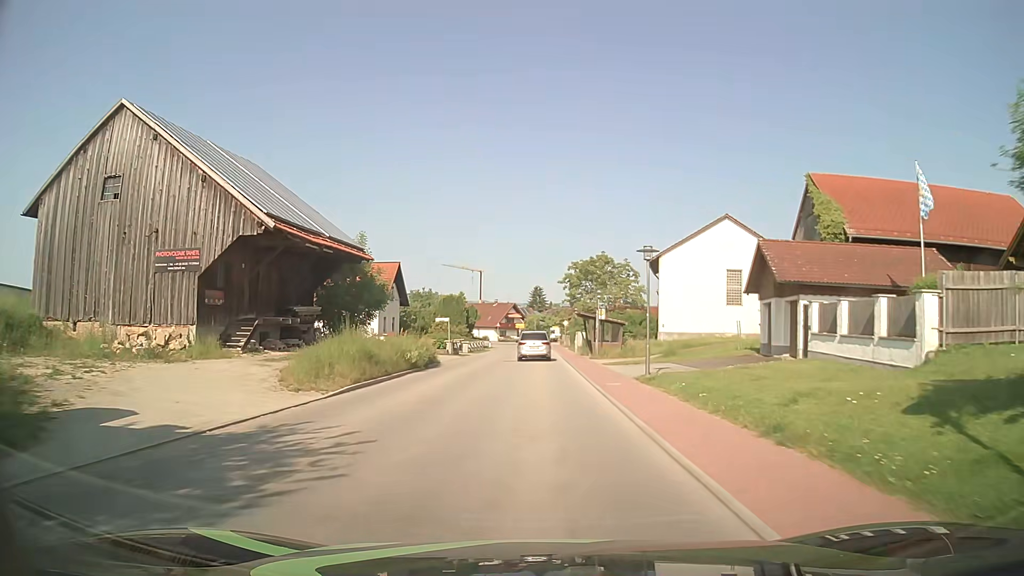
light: Day
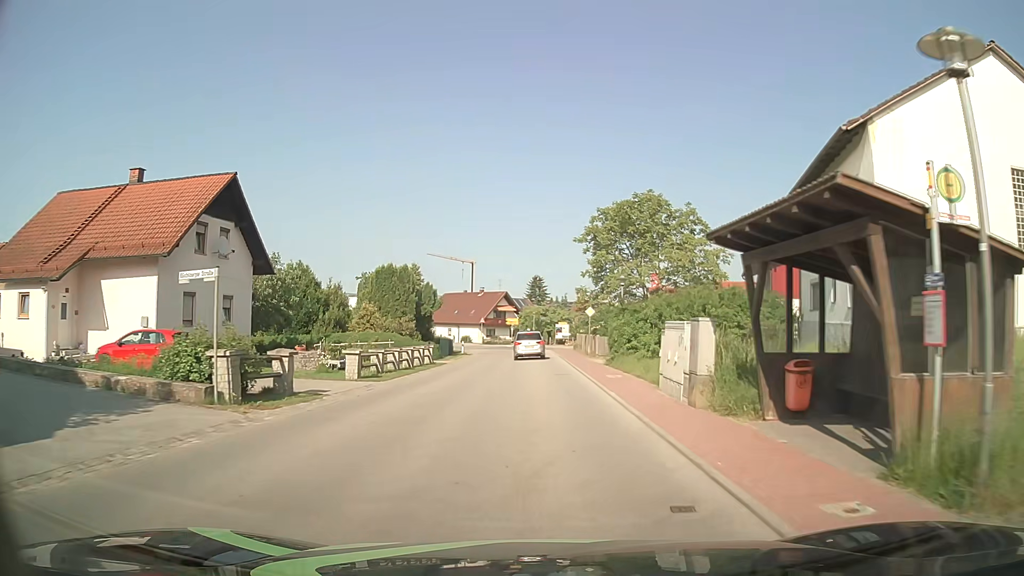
(+0.1, +33.4) m; 0°
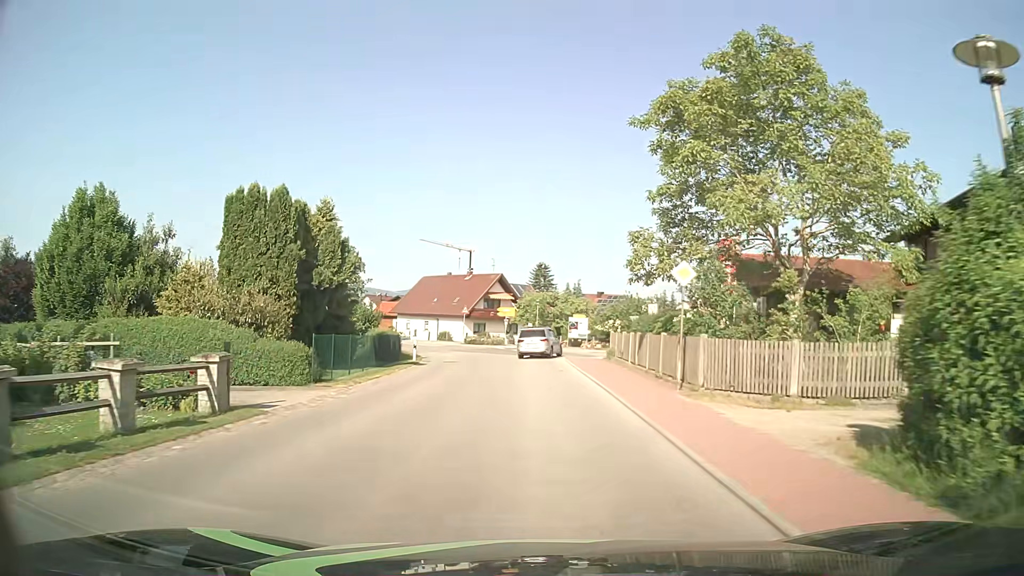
(+0.1, +24.2) m; 0°
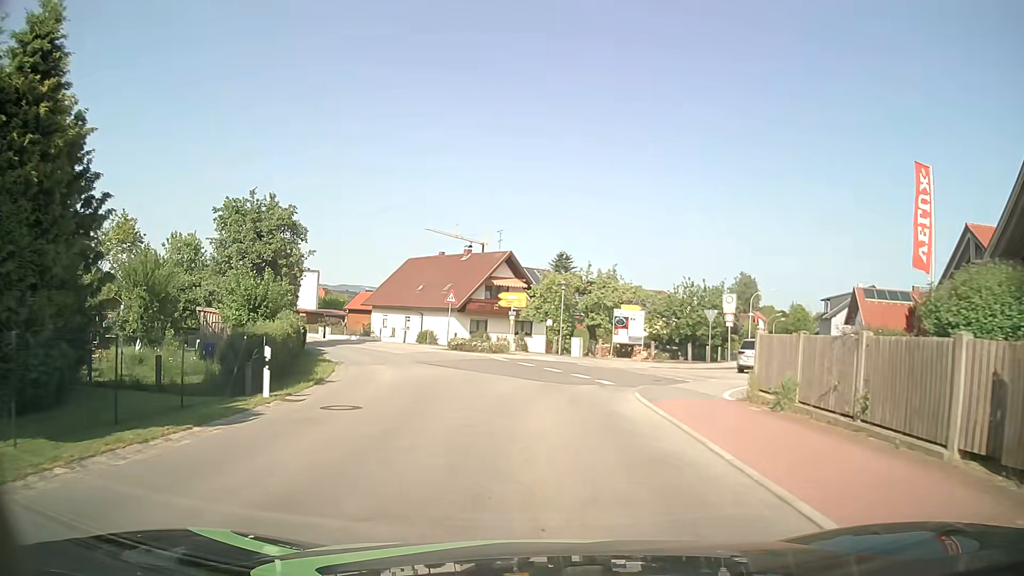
(-0.1, +20.6) m; 0°
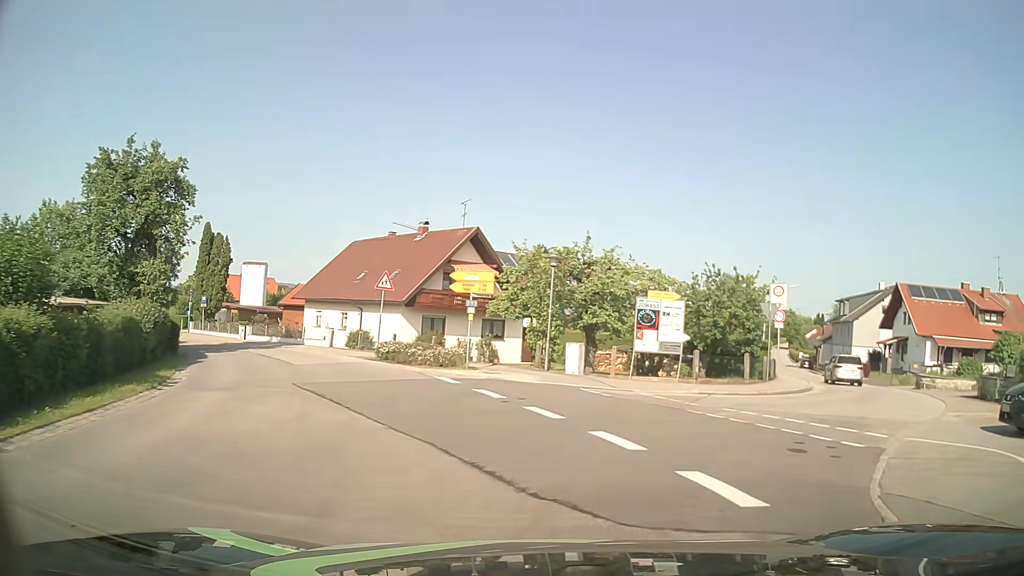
(-0.3, +12.7) m; +1°
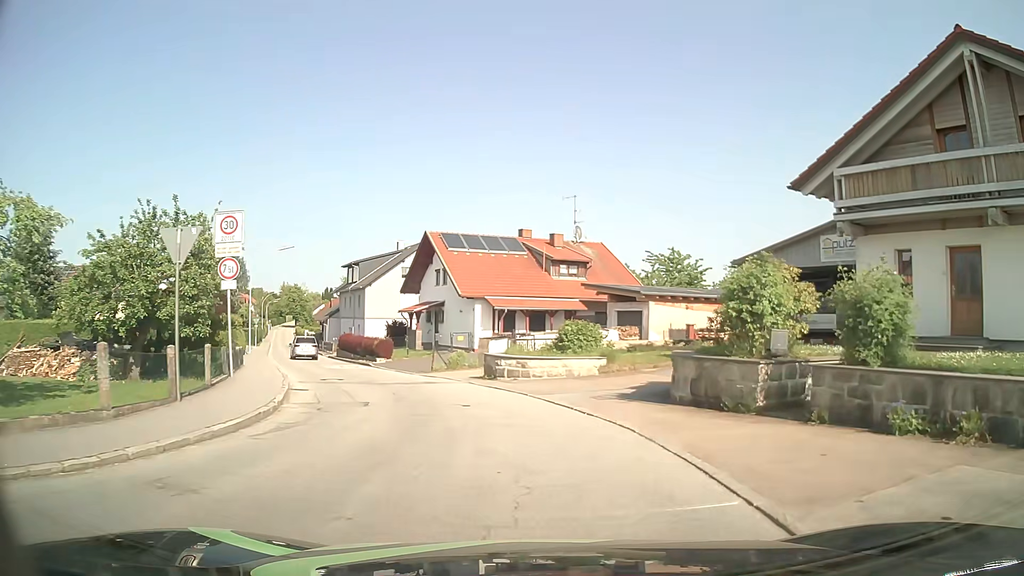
(+5.2, +13.1) m; +42°
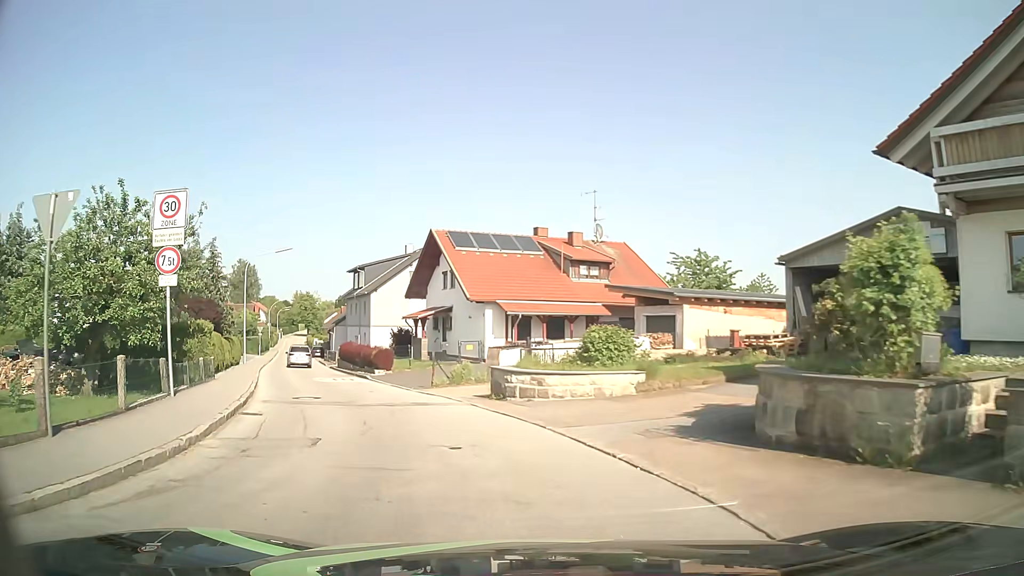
(0.0, +4.1) m; -1°
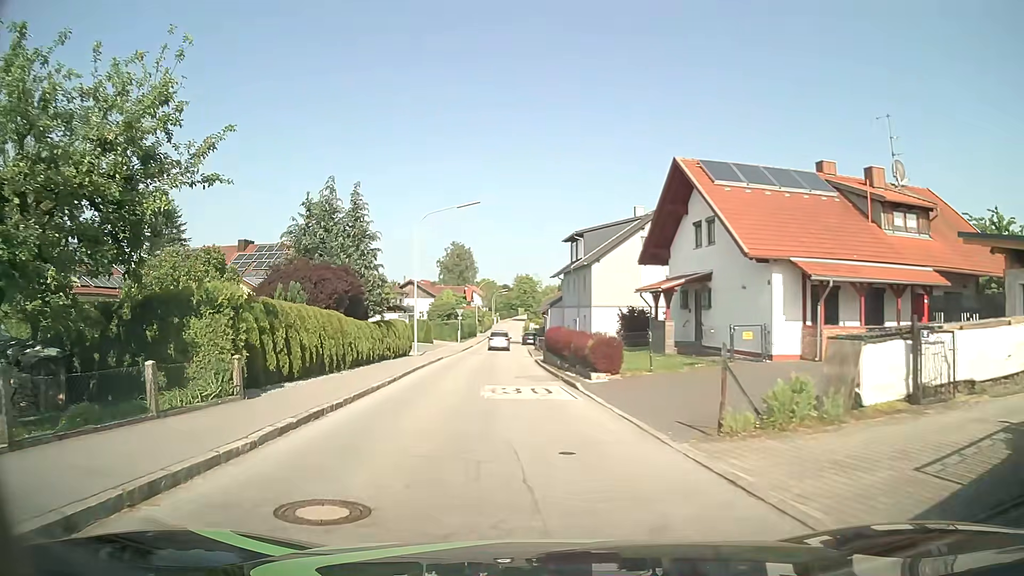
(-2.2, +12.8) m; -20°
